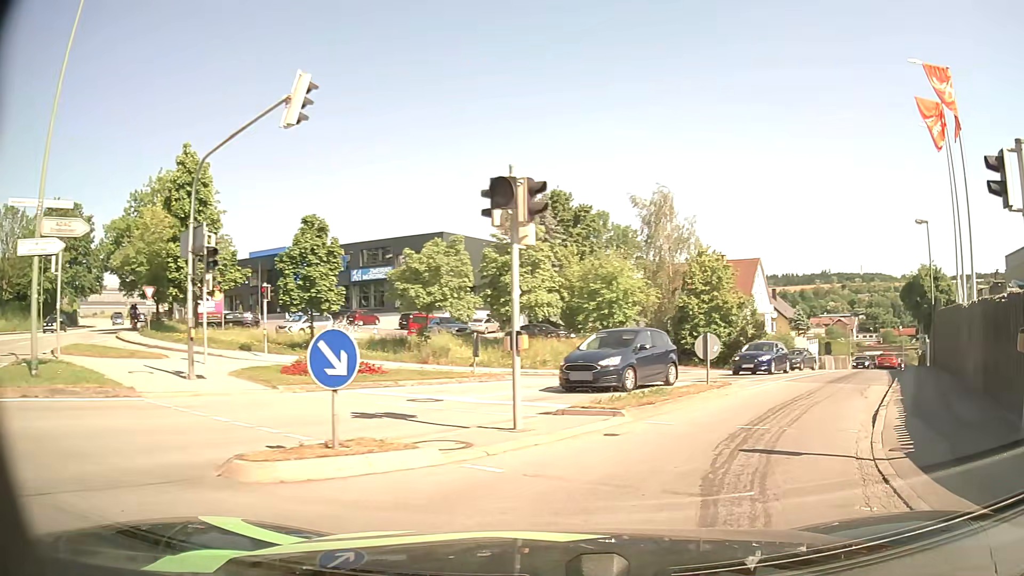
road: tertiary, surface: asphalt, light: Day
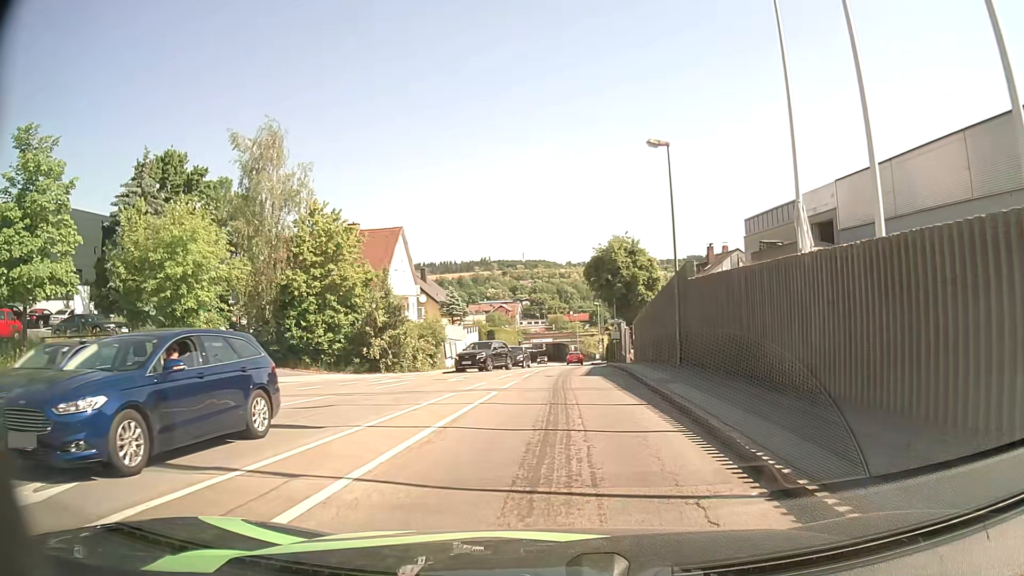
(+4.8, +13.9) m; +29°
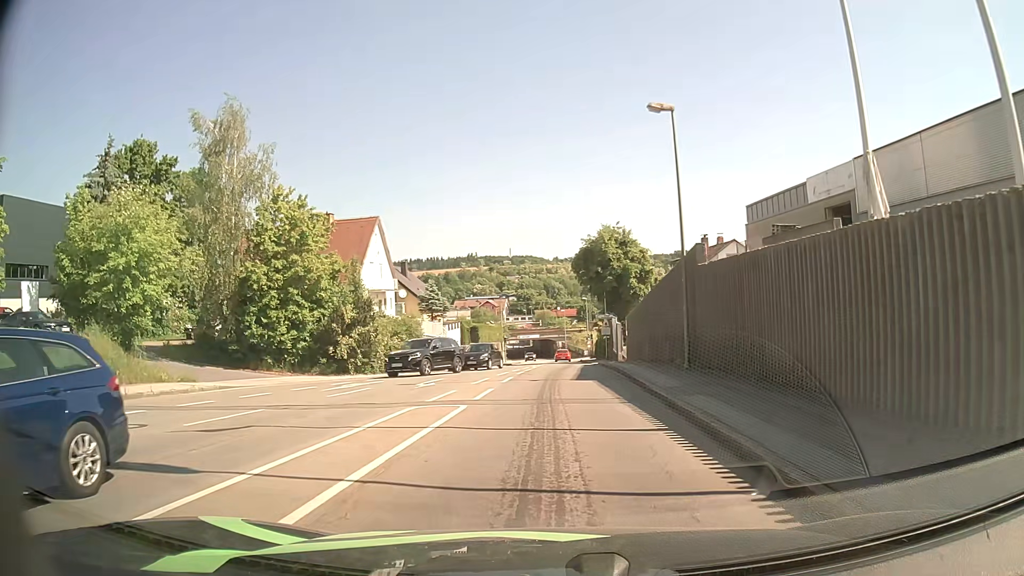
(0.0, +3.6) m; +1°
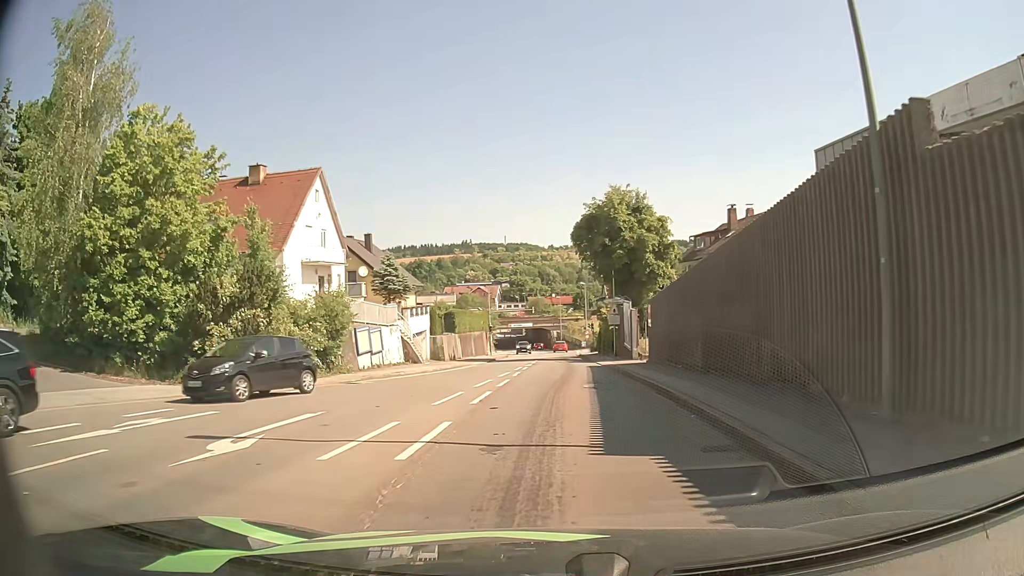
(+0.1, +12.9) m; 0°
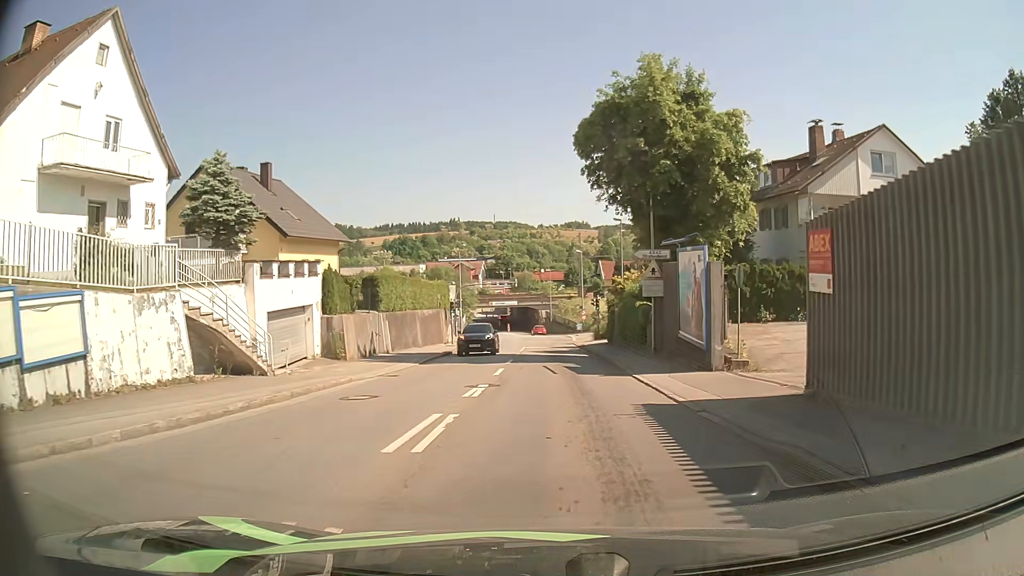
(+0.2, +21.4) m; +1°
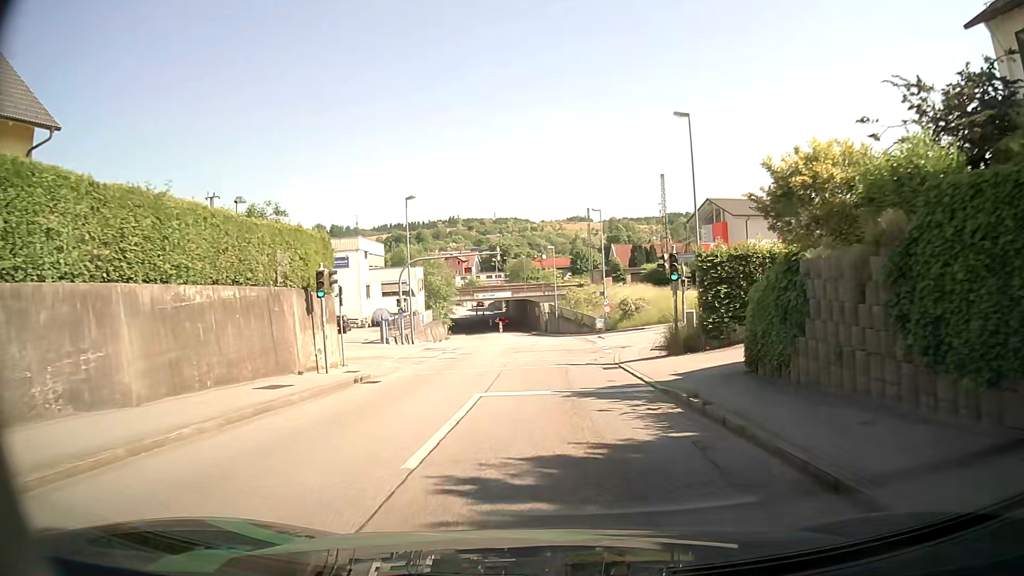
(-0.1, +29.5) m; 0°
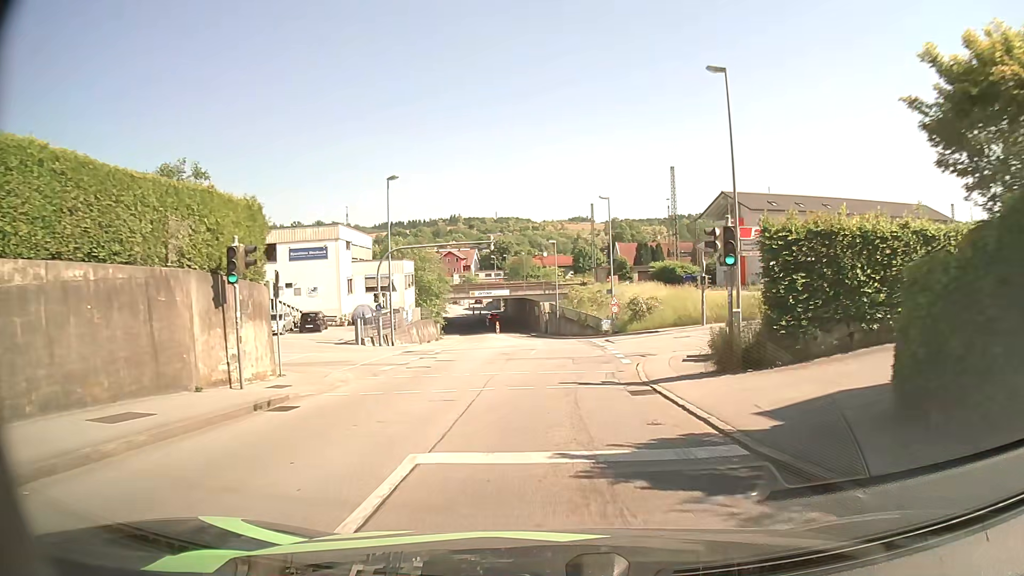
(0.0, +6.2) m; -1°
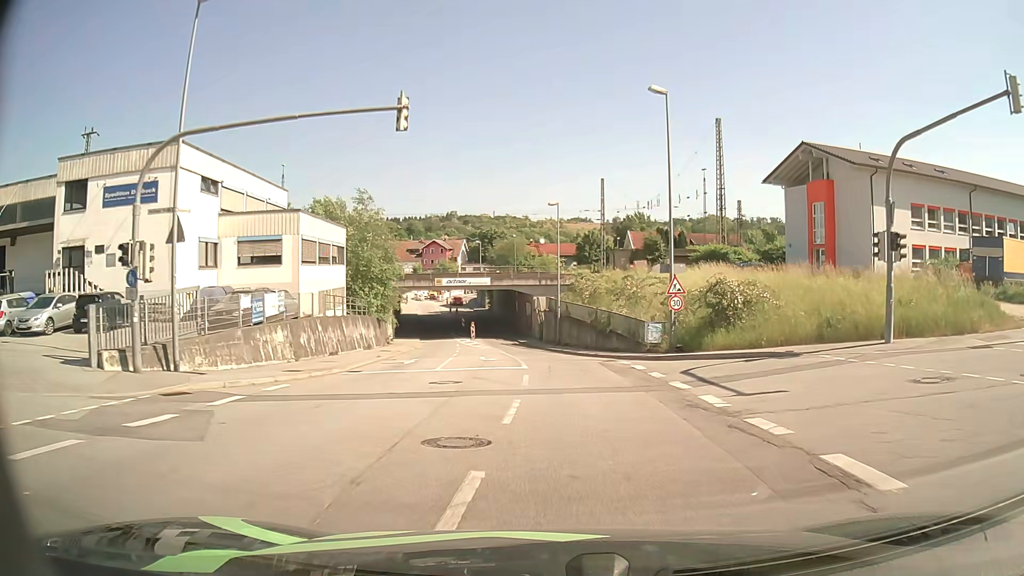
(+0.1, +24.9) m; +1°
